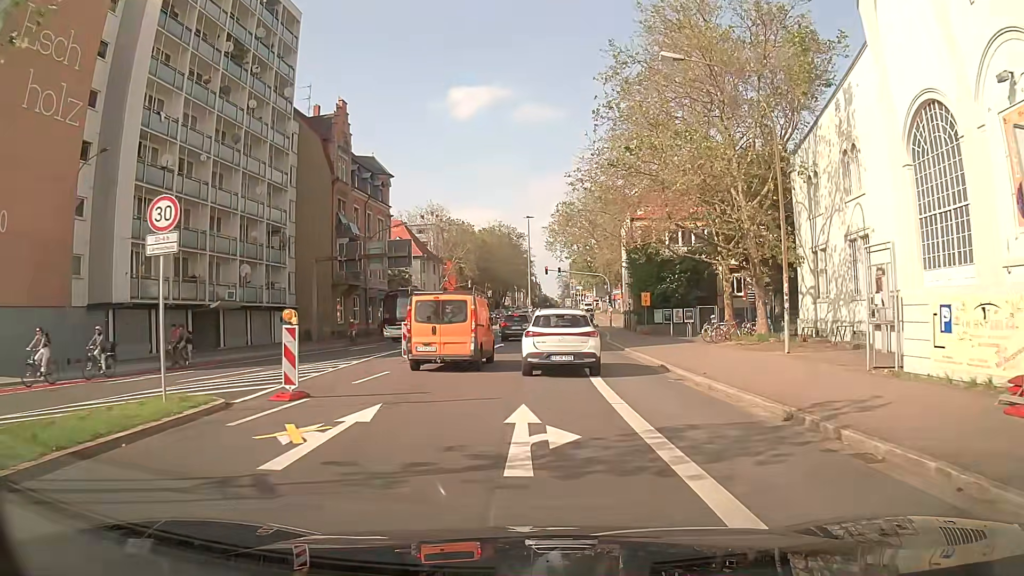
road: secondary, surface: asphalt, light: Day
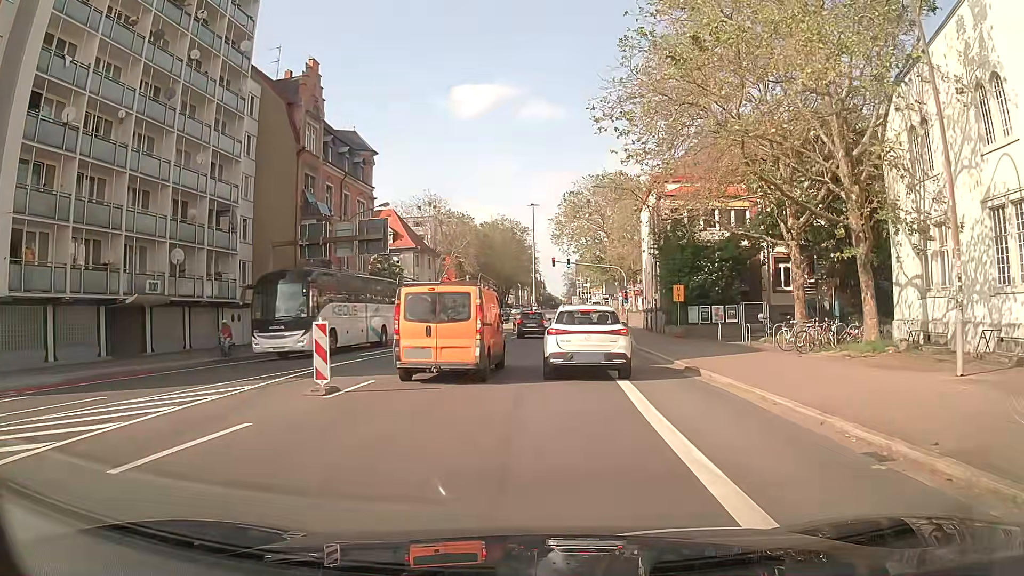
(-0.1, +9.1) m; 0°
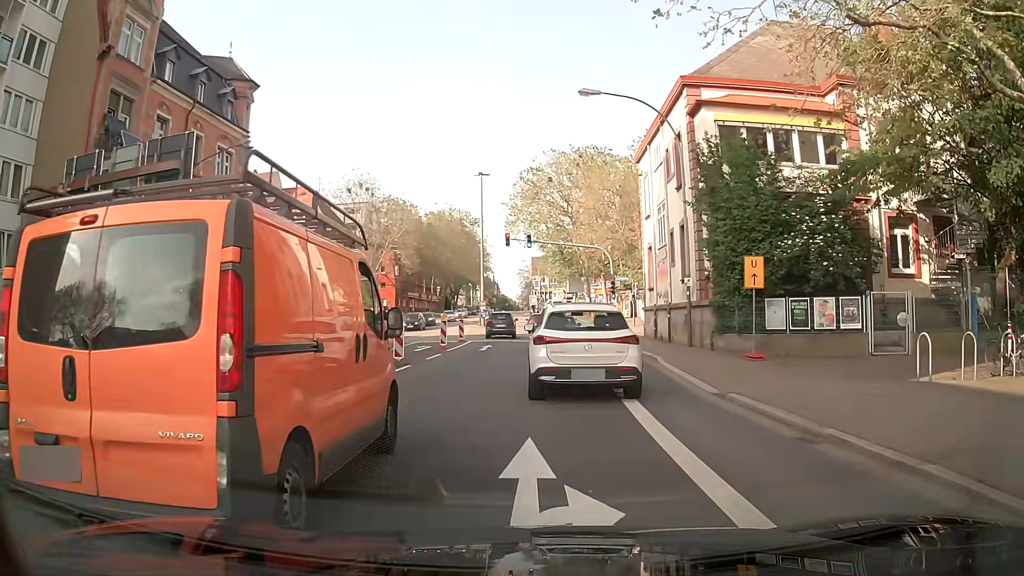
(+0.4, +18.7) m; +3°
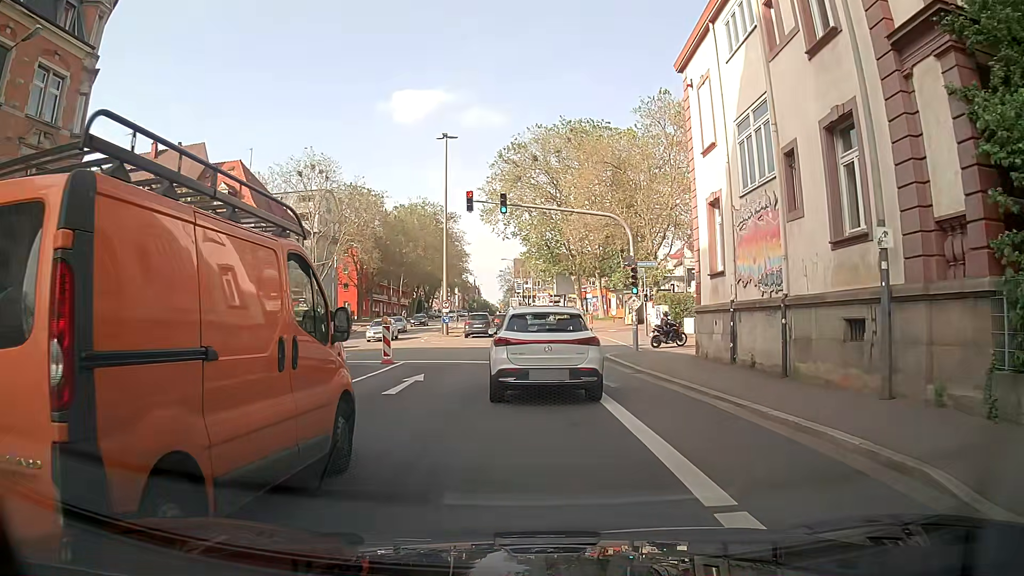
(+0.3, +15.3) m; +1°
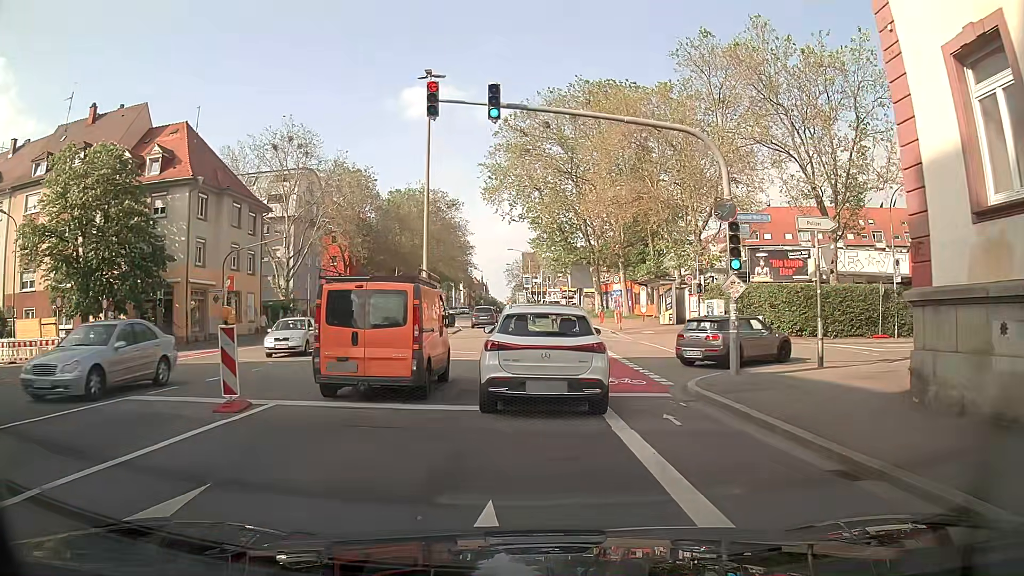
(-0.1, +12.5) m; -2°
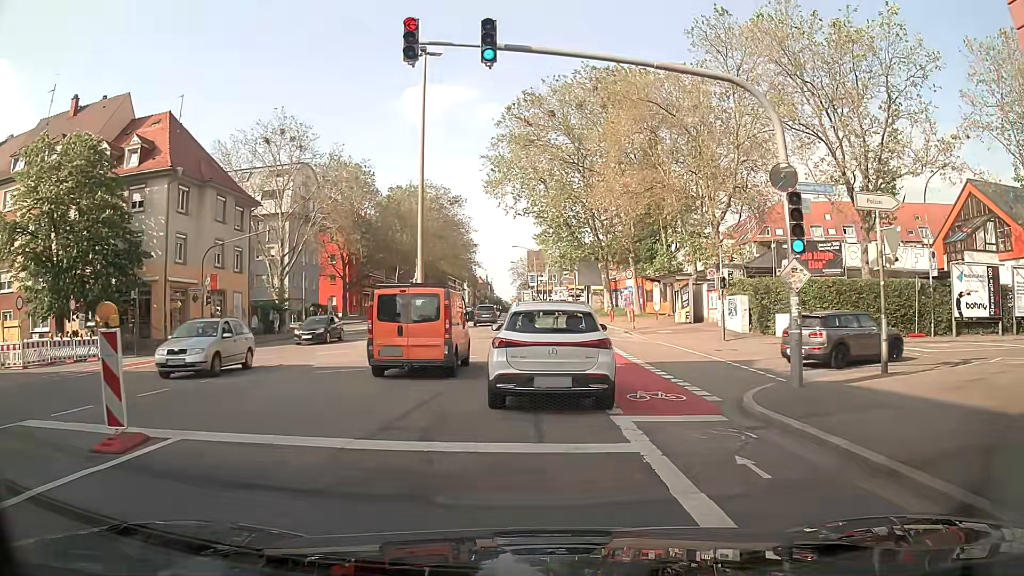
(0.0, +3.4) m; 0°
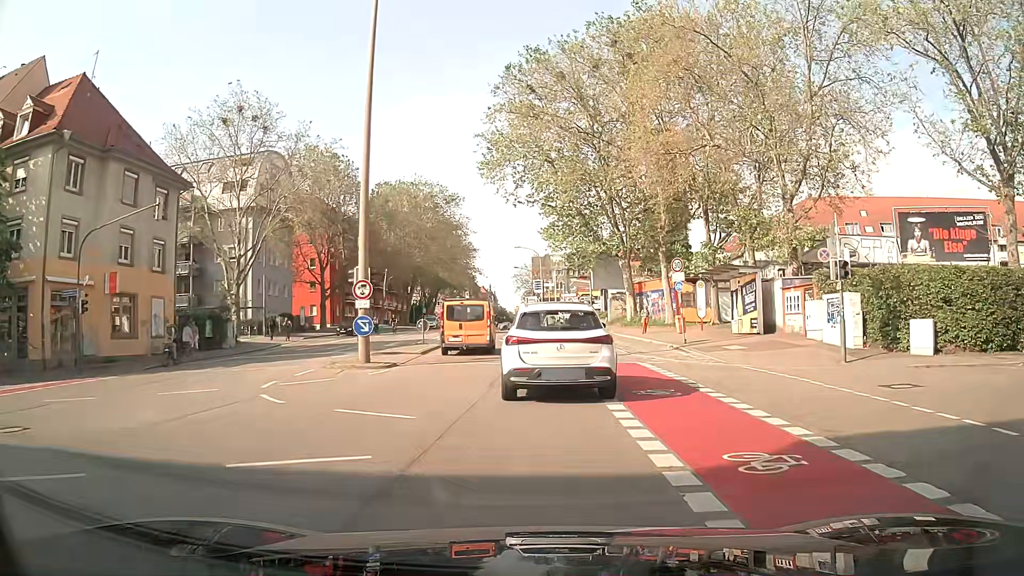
(+0.1, +12.1) m; +1°
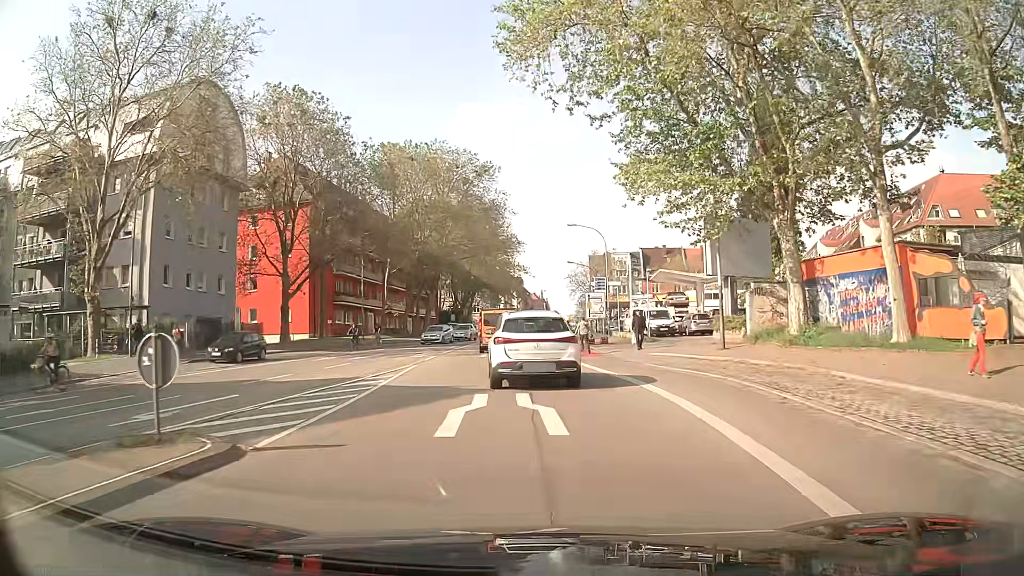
(-0.5, +26.6) m; -5°
(0, +10) (-1, +20) (-1, +30) (-2, +40) (-2, +50) (-1, +60) (-1, +70) (0, +80) (+1, +90) (+1, +100) m
